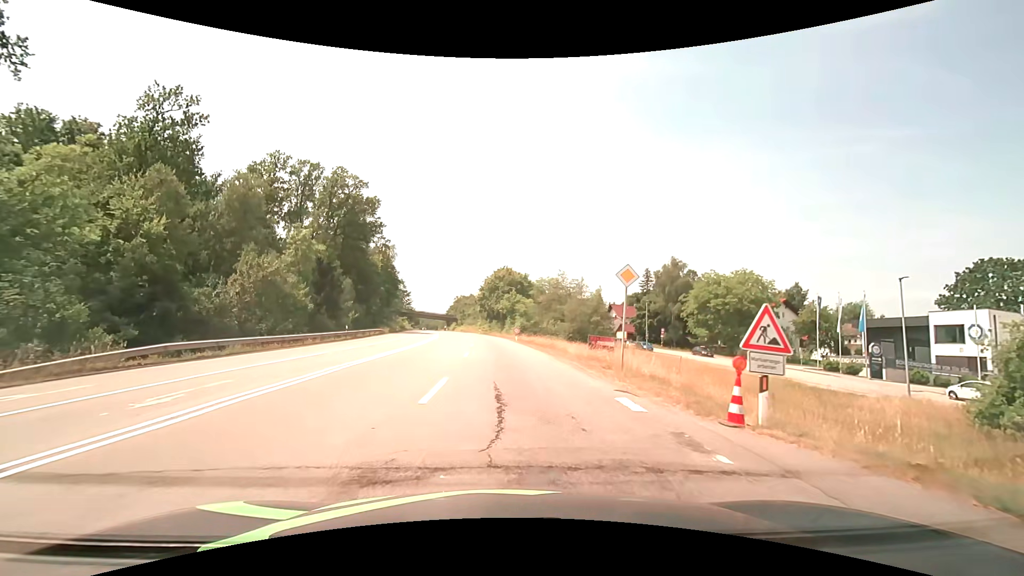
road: secondary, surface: asphalt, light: Day
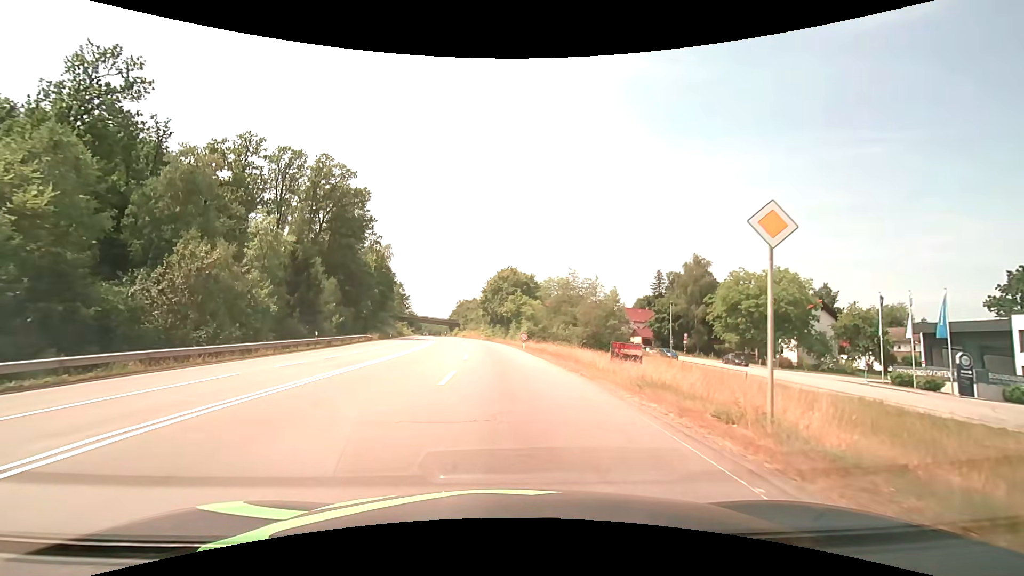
(0.0, +9.0) m; 0°
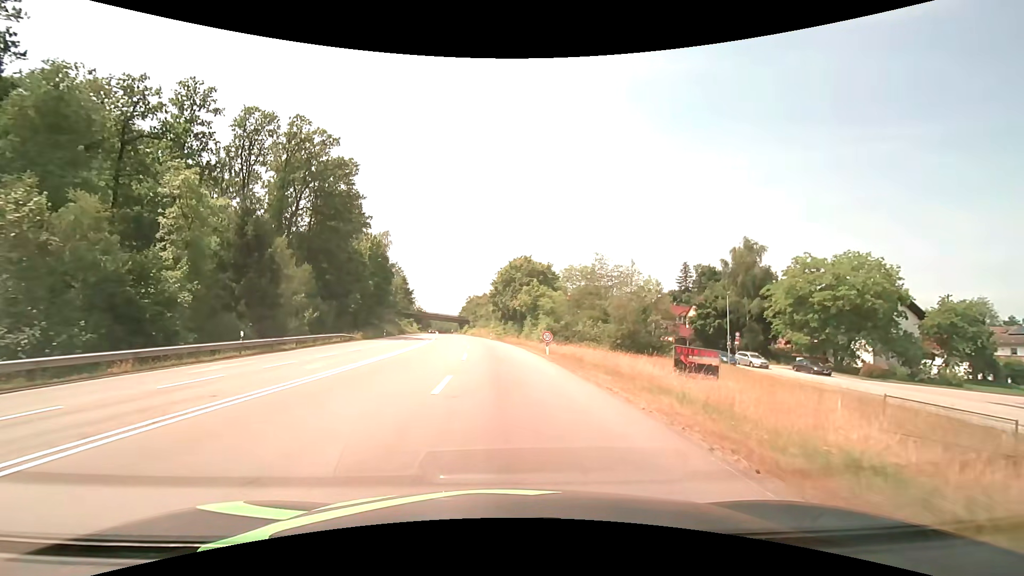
(-0.2, +13.4) m; -1°
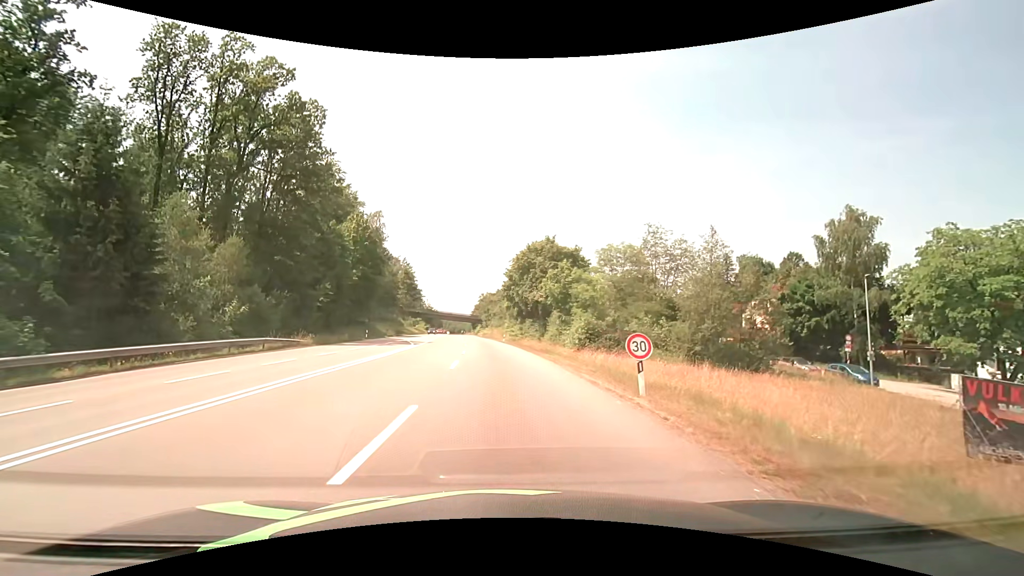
(-0.3, +18.0) m; -2°
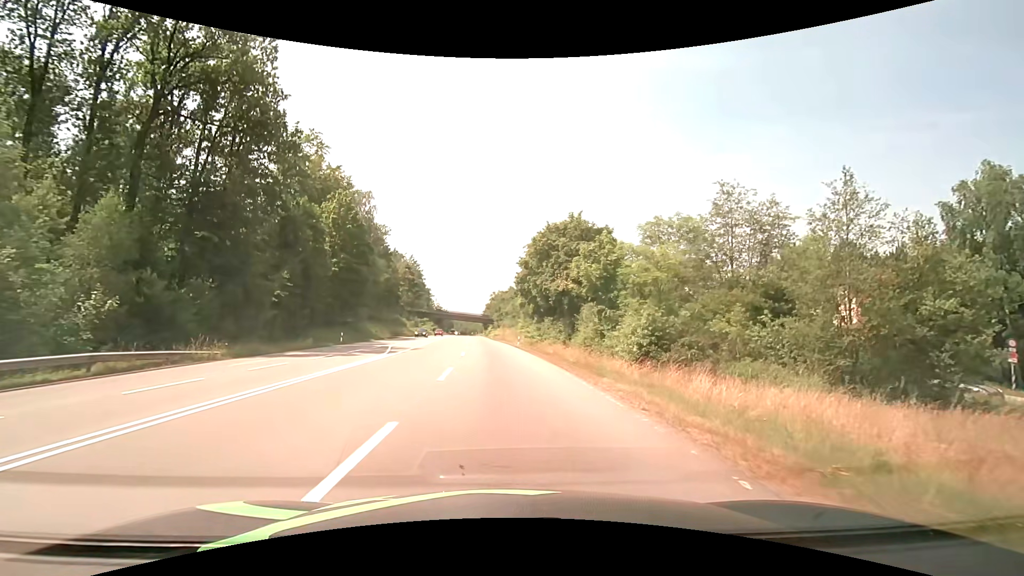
(-0.1, +13.5) m; -1°
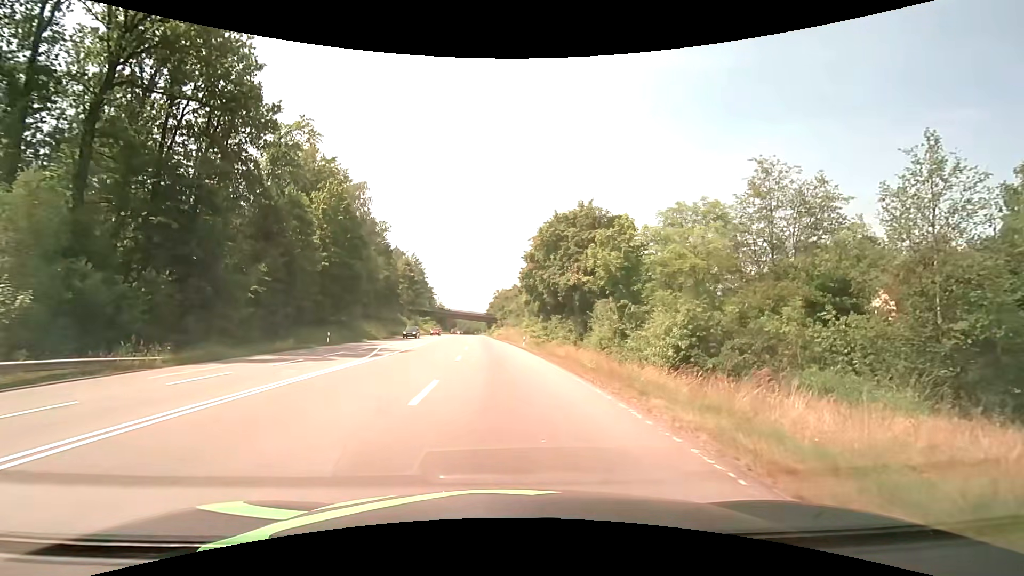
(0.0, +4.5) m; 0°
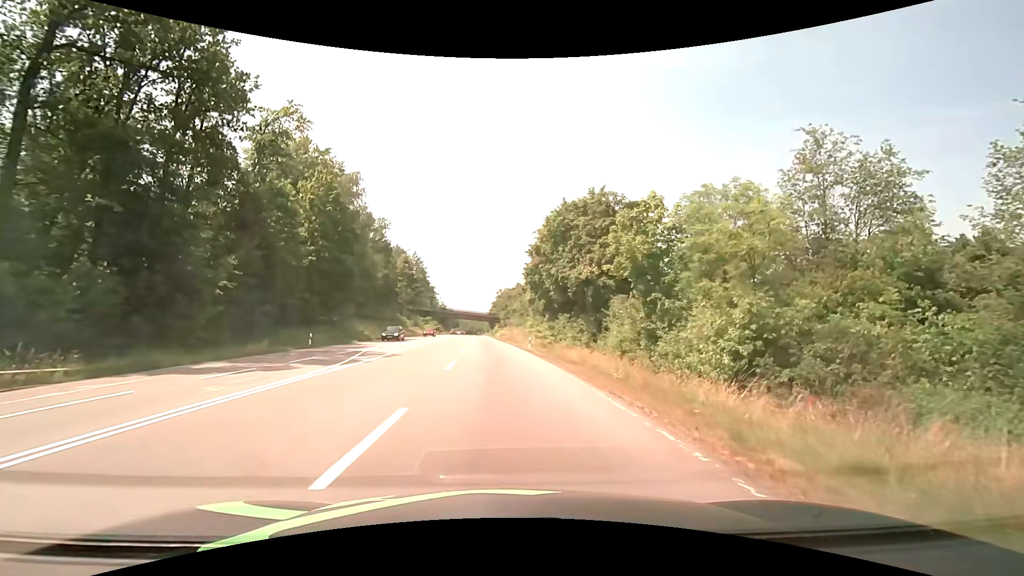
(0.0, +4.5) m; -1°
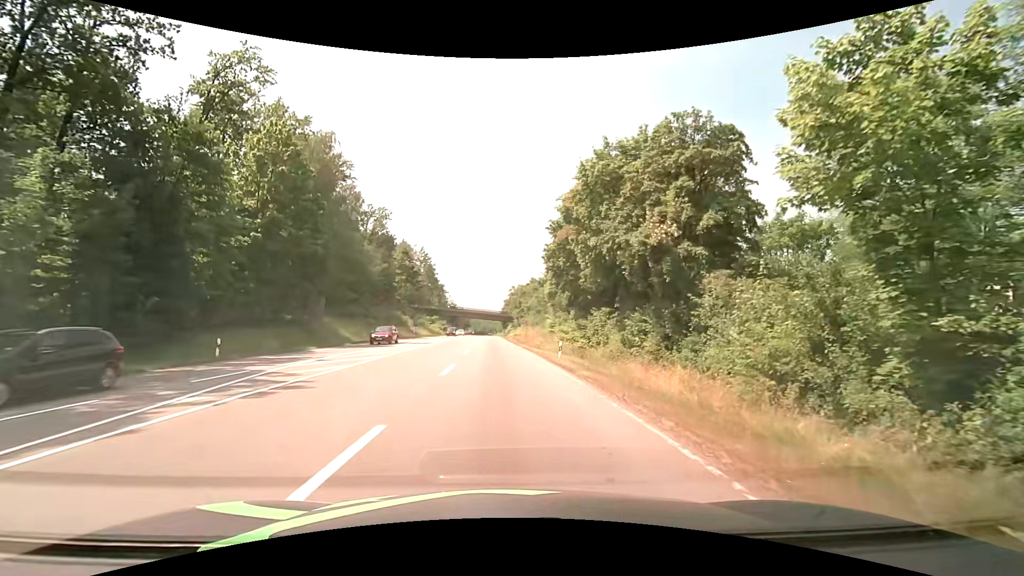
(-0.2, +13.6) m; -2°
(0, +10) (0, +20) (-1, +30) (-1, +40) (-1, +50) (-2, +60) (-2, +70) (-3, +80) (-3, +90) (-3, +100) m
